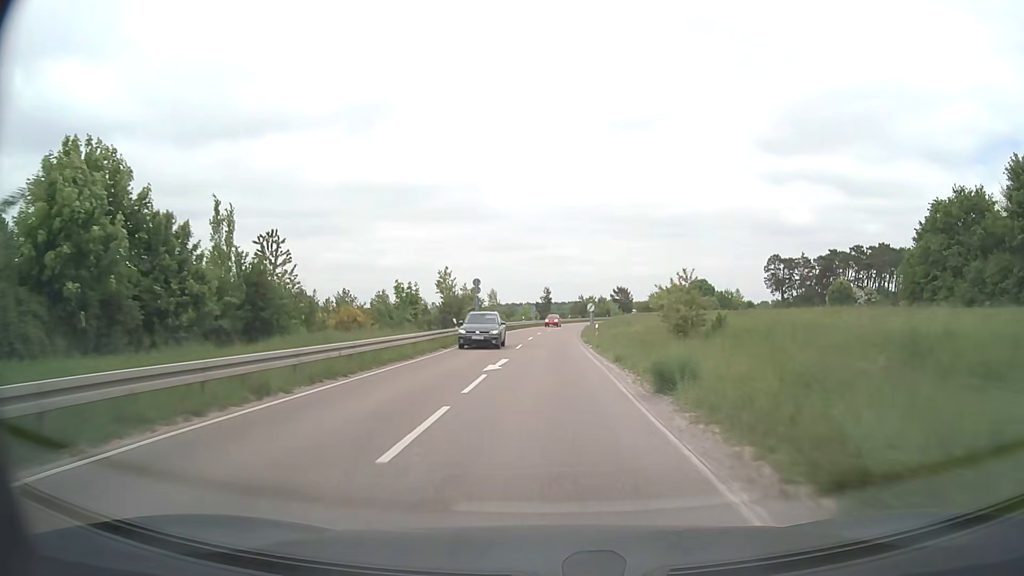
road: secondary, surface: asphalt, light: Day
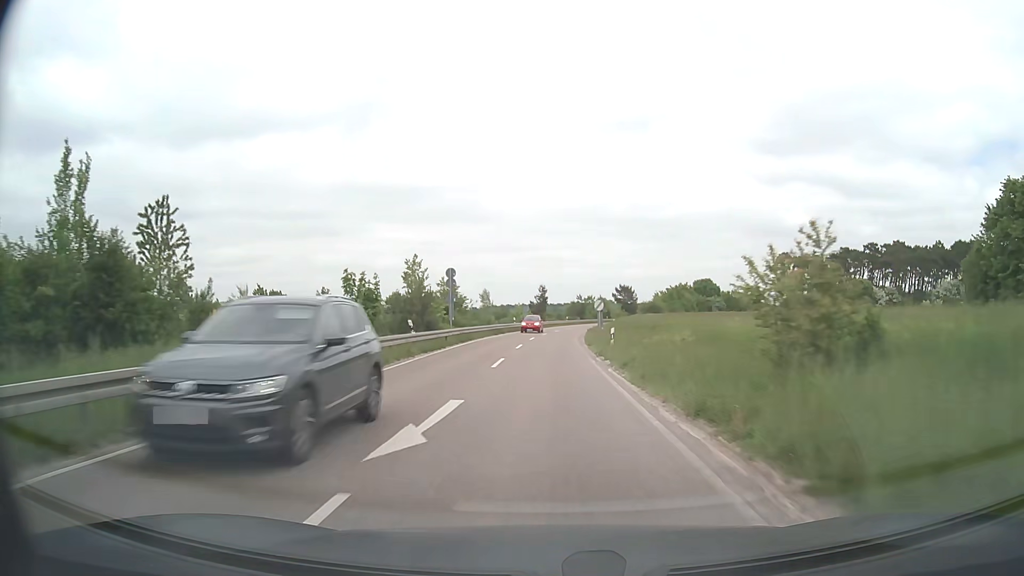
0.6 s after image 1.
(0.0, +11.3) m; 0°
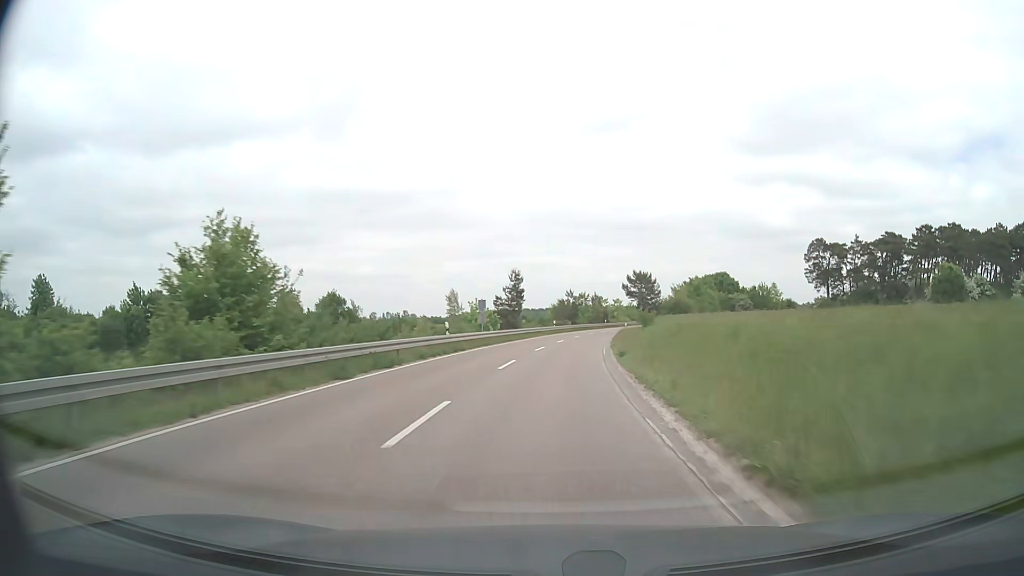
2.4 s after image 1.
(+0.4, +36.5) m; +2°
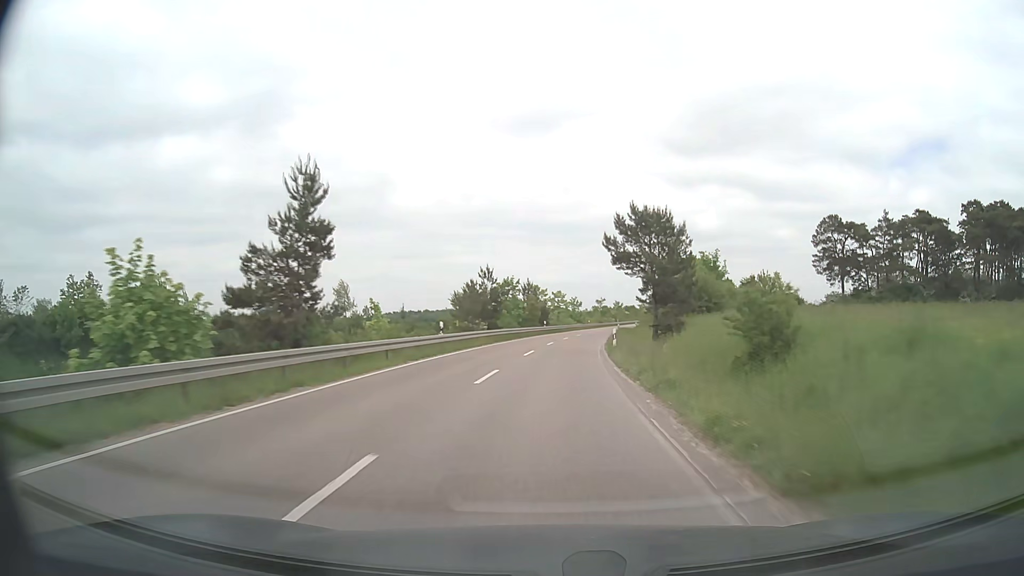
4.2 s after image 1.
(+2.0, +41.1) m; +6°
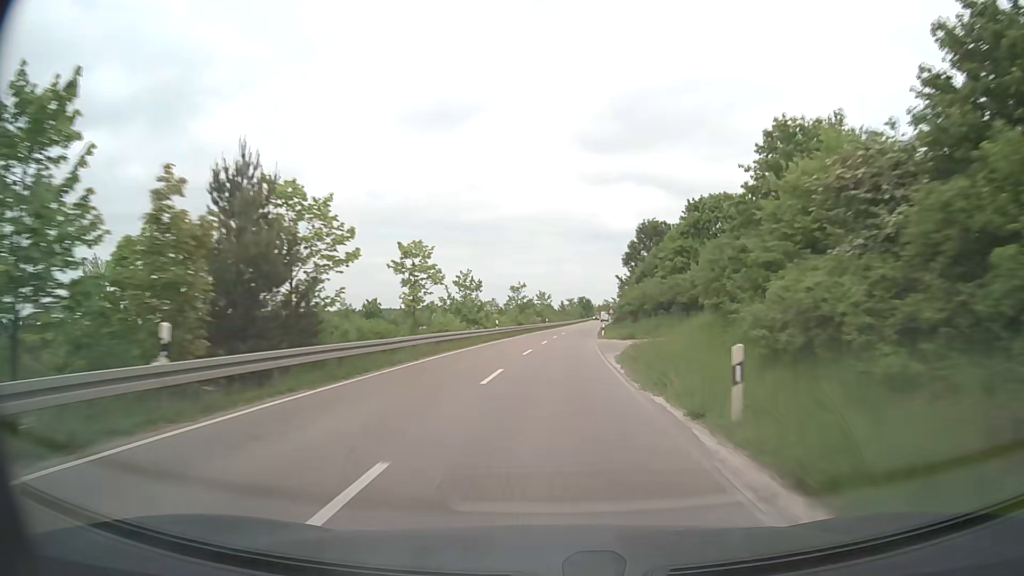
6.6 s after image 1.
(+3.9, +60.9) m; +7°
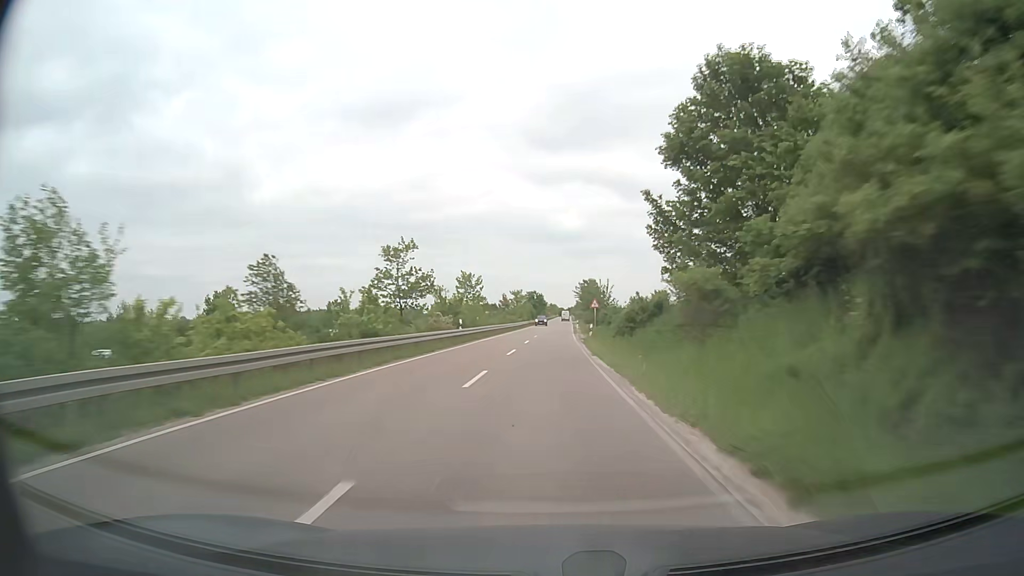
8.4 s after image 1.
(+2.0, +49.3) m; +4°
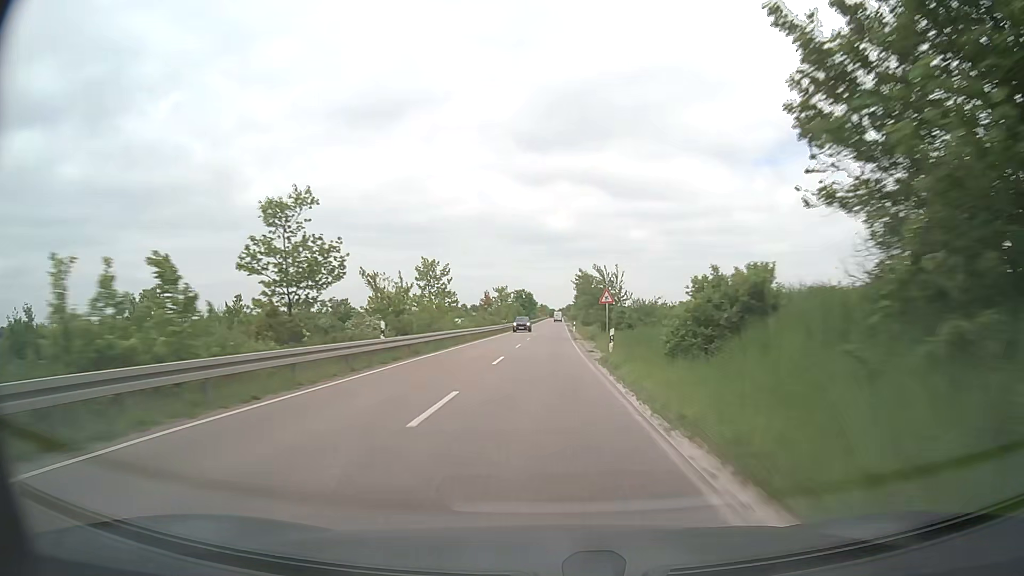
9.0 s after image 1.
(+0.1, +17.0) m; +1°
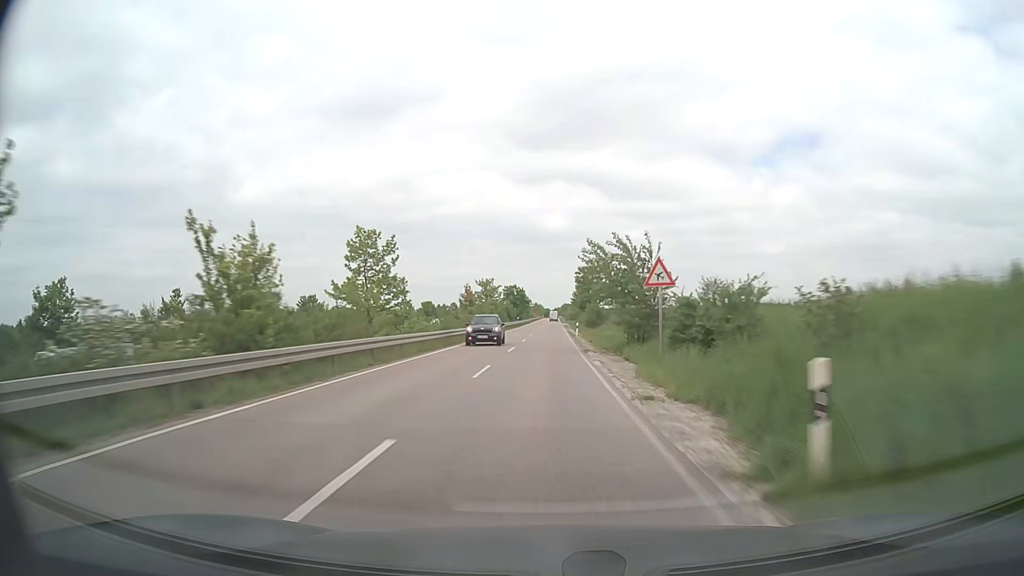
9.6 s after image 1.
(0.0, +17.2) m; 0°
(0, +10) (0, +20) (0, +30) (0, +40) (0, +50) (0, +60) (+1, +70) (+1, +80) (+1, +90) (+1, +100) m
